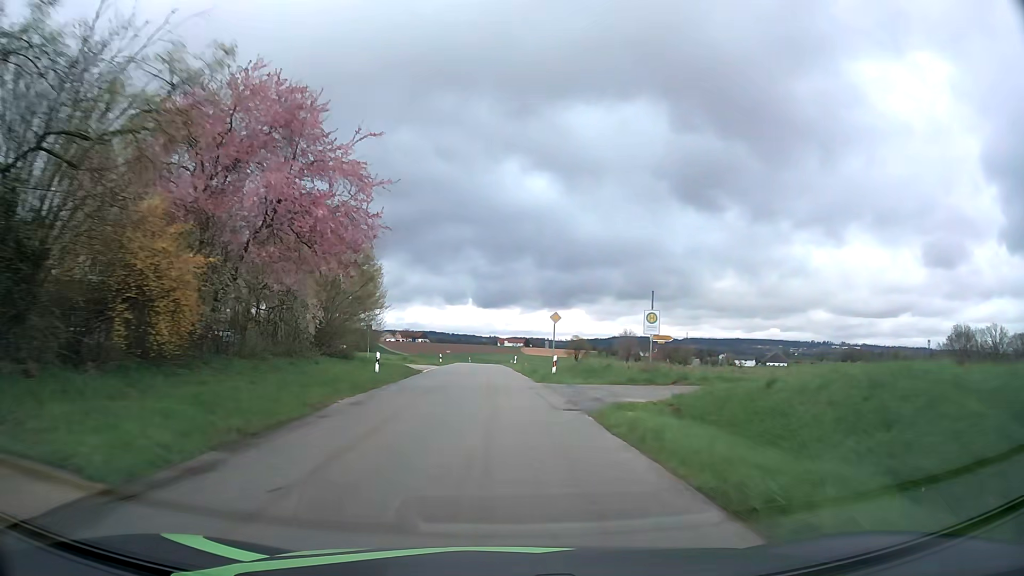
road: tertiary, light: Day
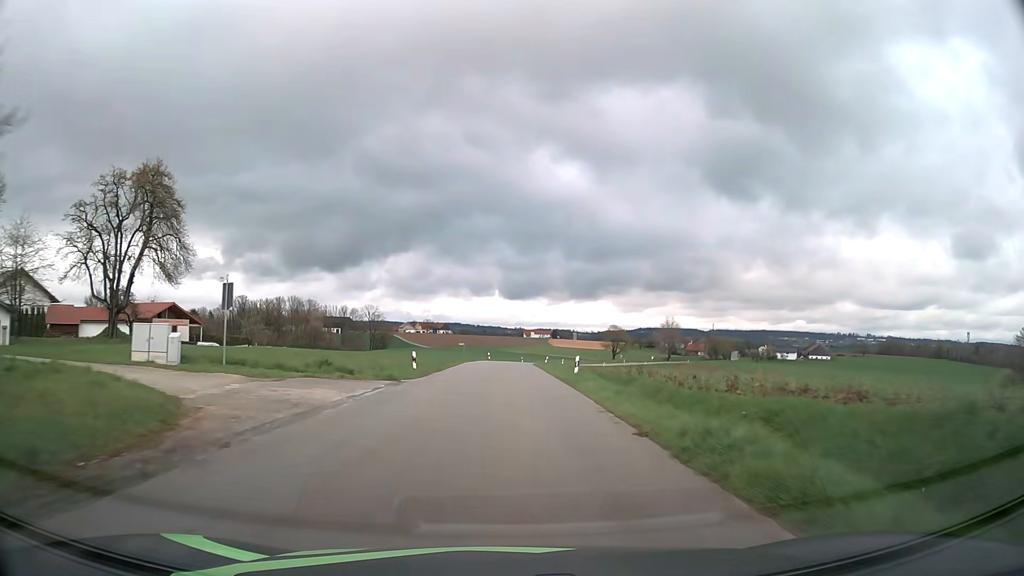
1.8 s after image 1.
(-1.1, +33.6) m; -2°
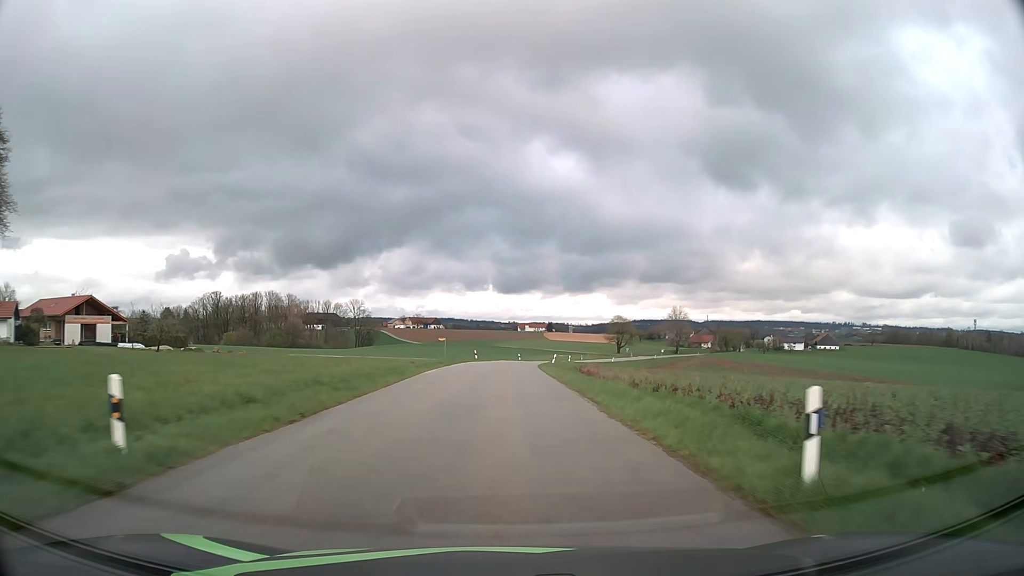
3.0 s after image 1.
(+0.1, +22.4) m; +1°
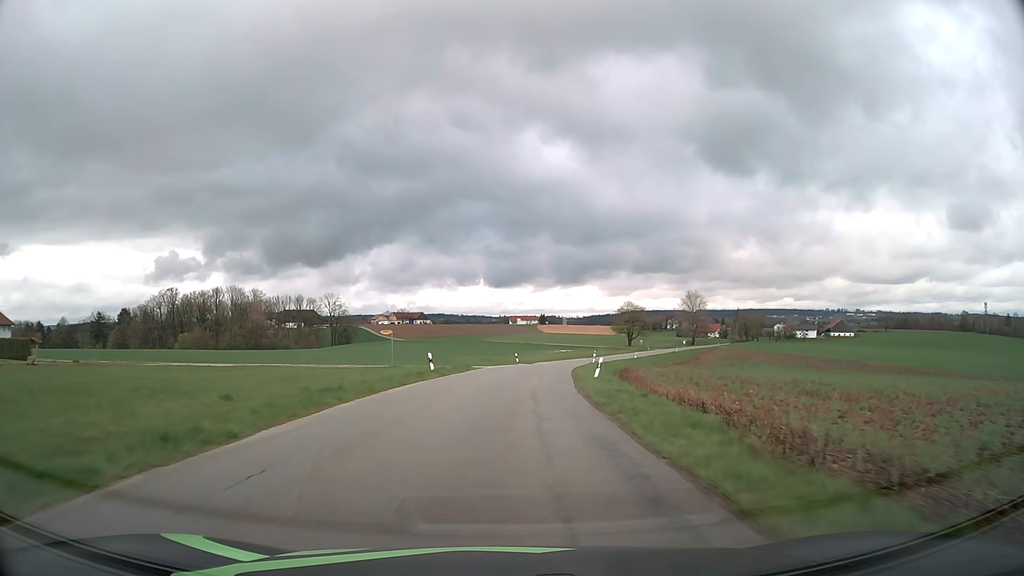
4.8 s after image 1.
(+0.1, +33.2) m; +1°
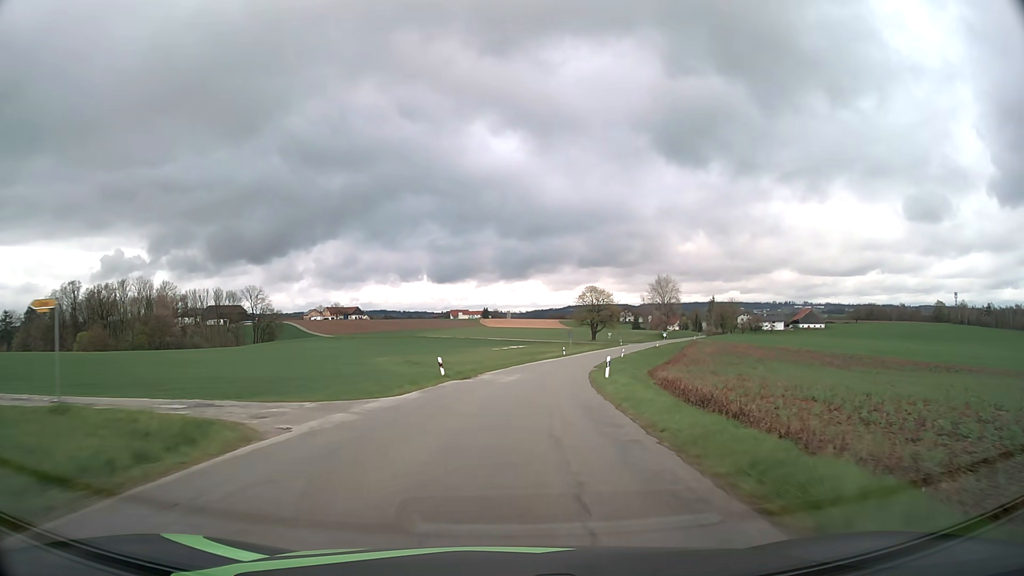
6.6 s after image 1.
(+1.1, +33.3) m; +4°
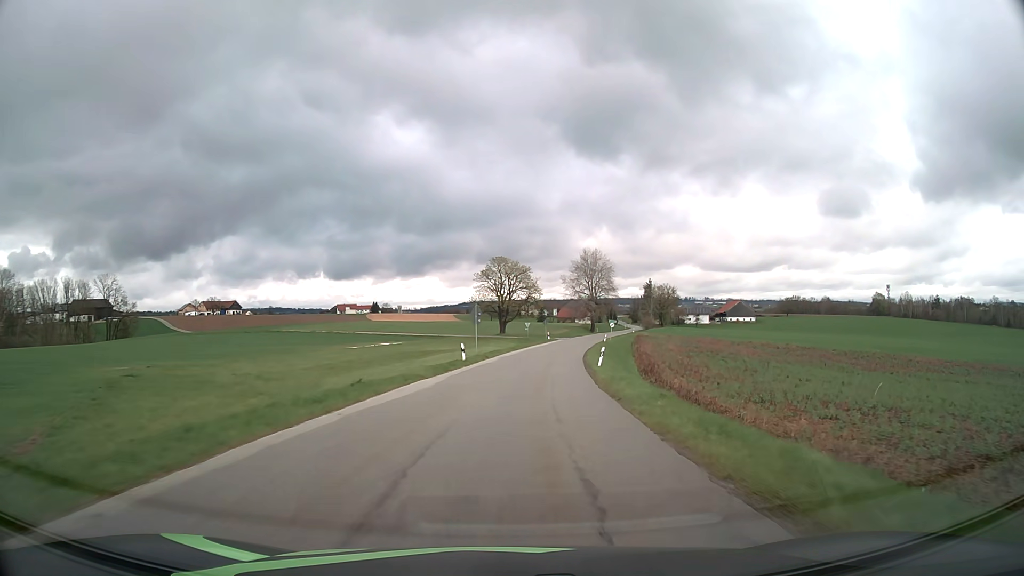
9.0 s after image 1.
(+3.6, +44.8) m; +9°
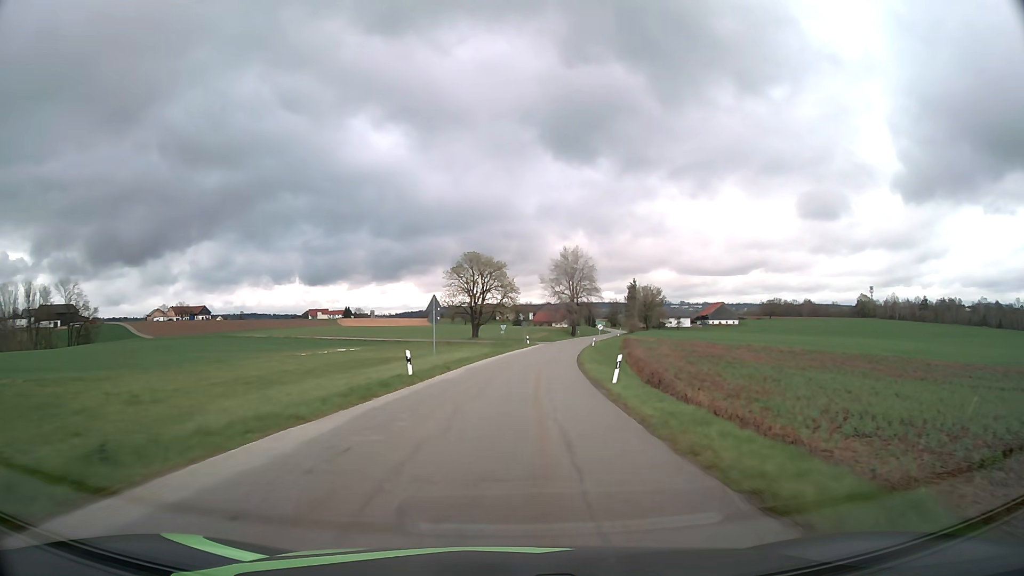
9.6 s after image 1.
(+0.2, +11.4) m; +2°
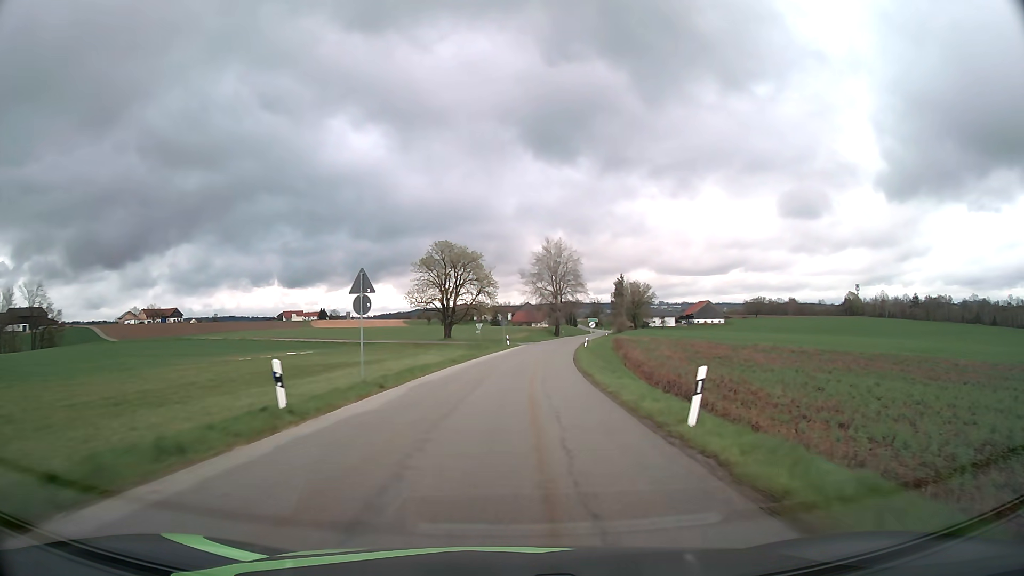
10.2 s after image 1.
(+0.2, +11.5) m; +2°
(0, +10) (0, +20) (+1, +30) (+2, +40) (+3, +50) (+4, +60) (+5, +70) (+7, +80) (+9, +89) (+10, +99) m
